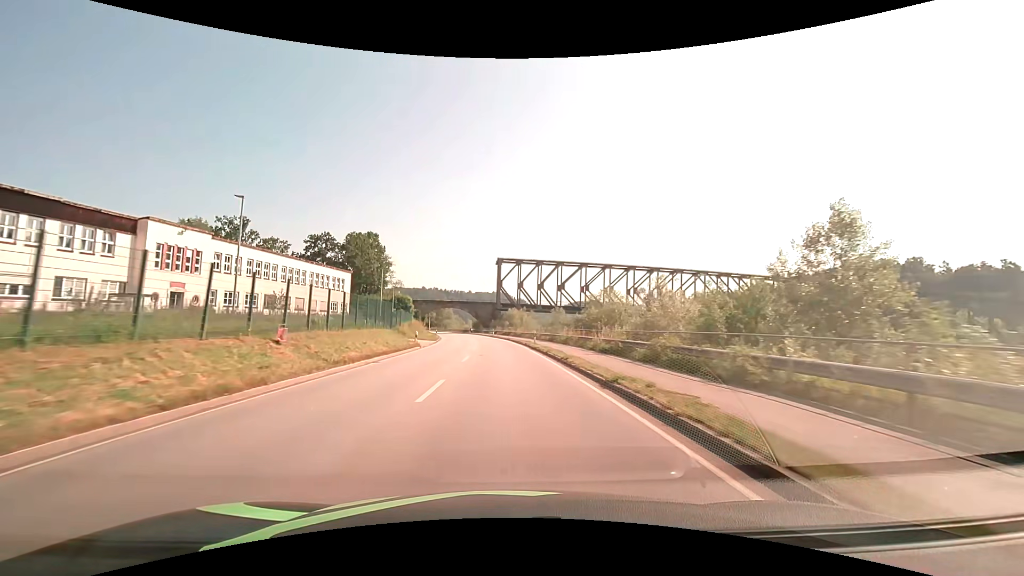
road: primary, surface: asphalt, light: Day
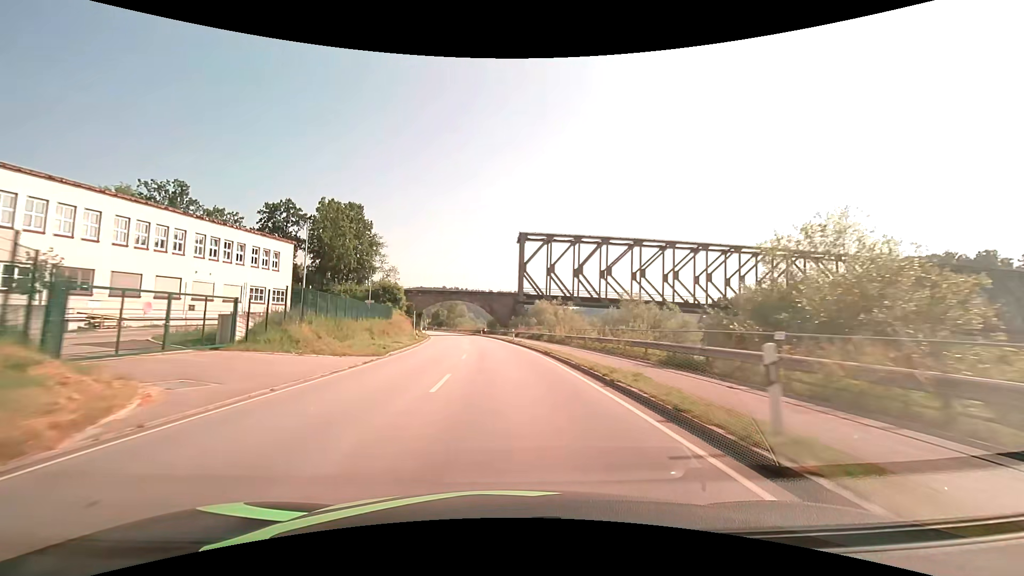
(-0.5, +32.4) m; -2°
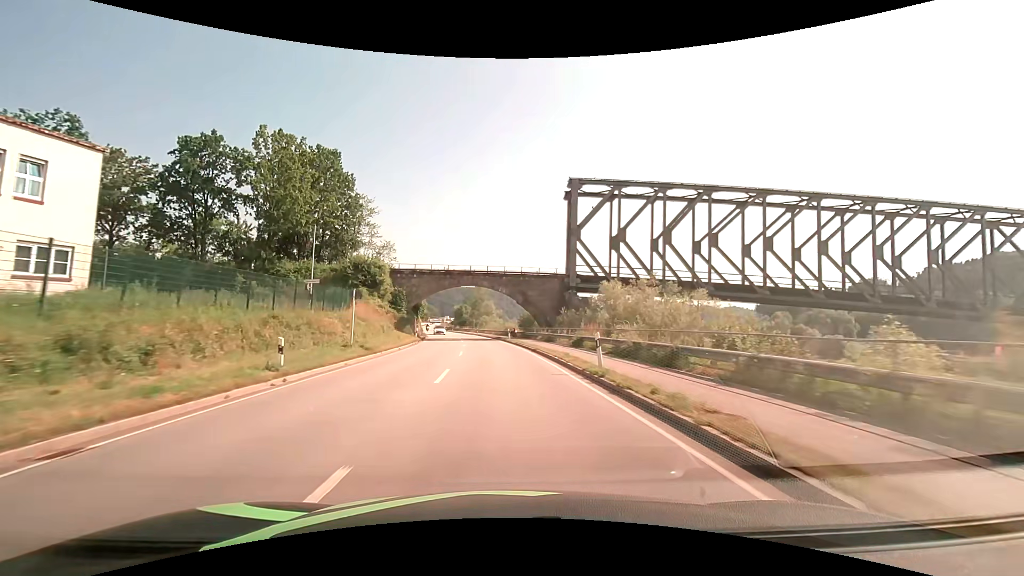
(-1.0, +32.4) m; -4°
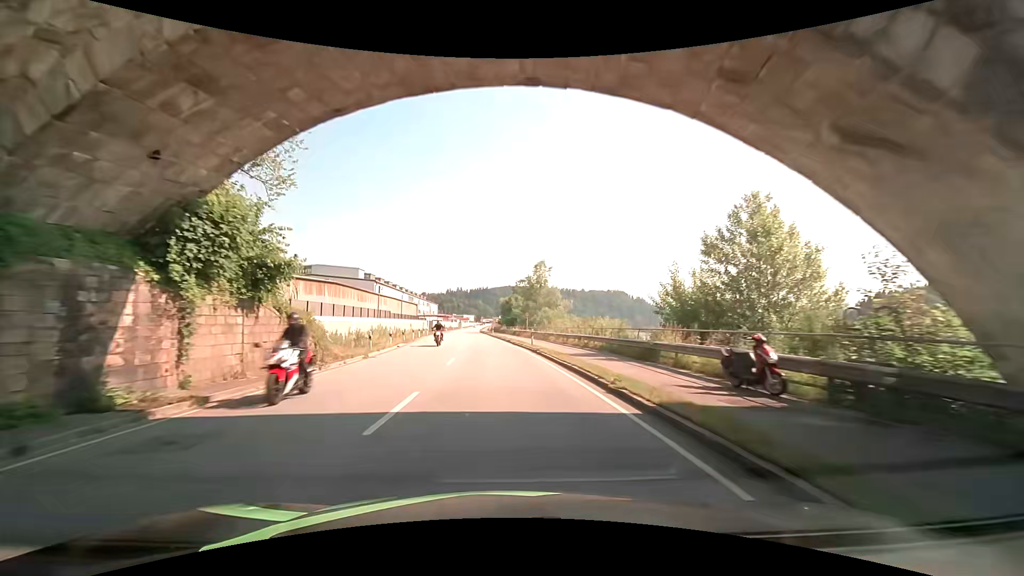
(-2.7, +50.7) m; -7°
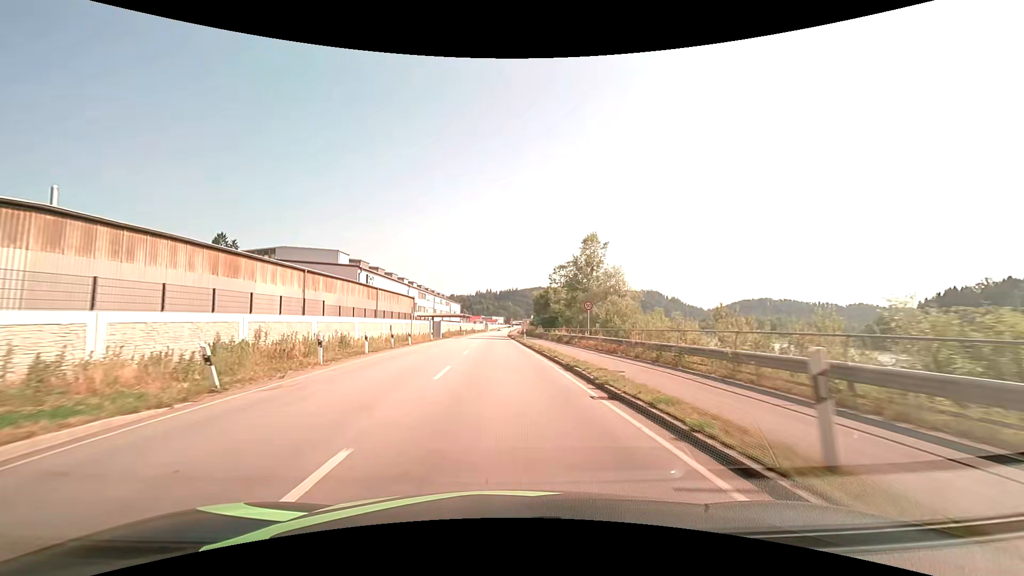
(-0.7, +27.3) m; -3°
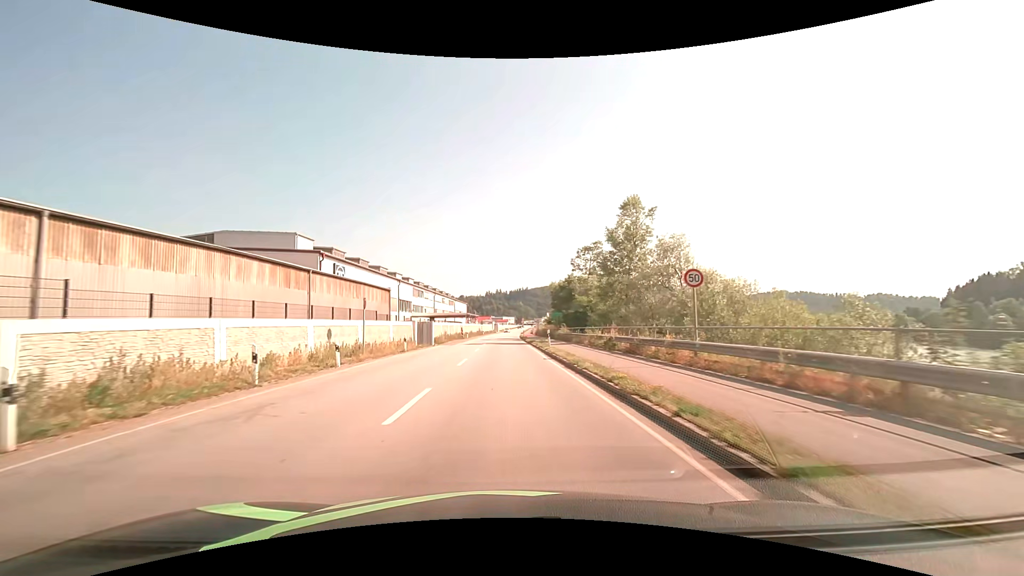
(-0.2, +16.9) m; -1°
